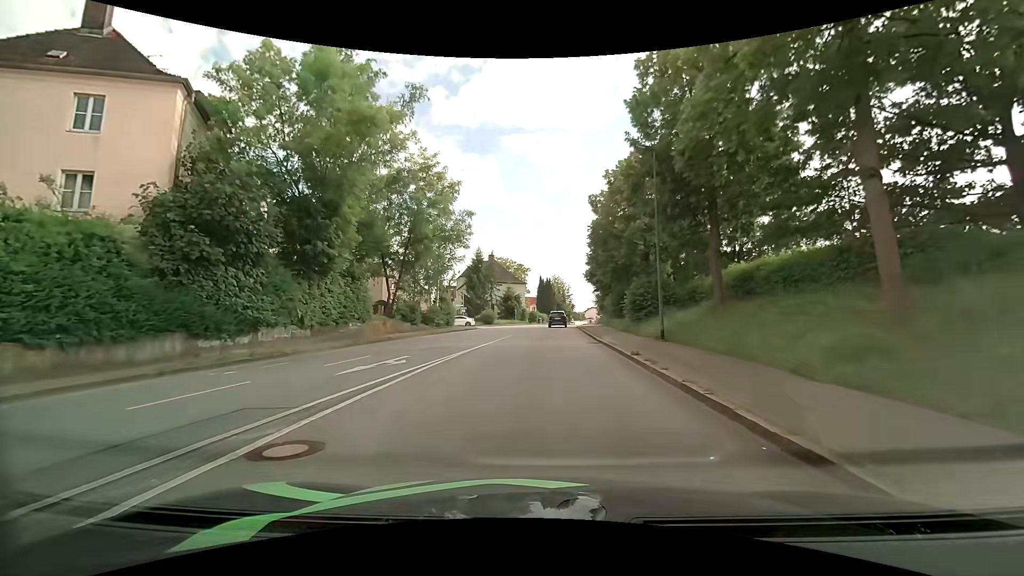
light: Day
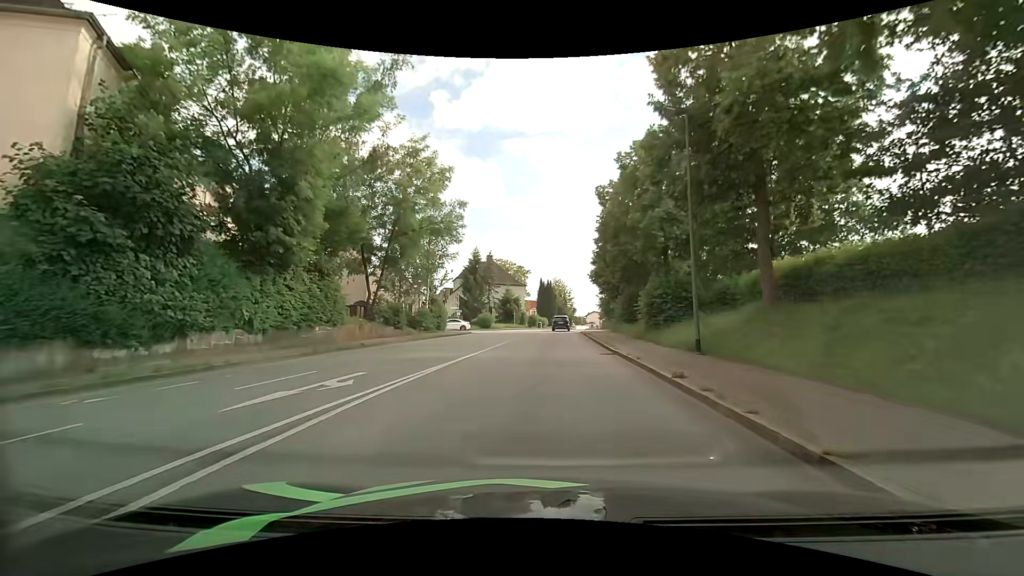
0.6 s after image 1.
(0.0, +4.2) m; +1°
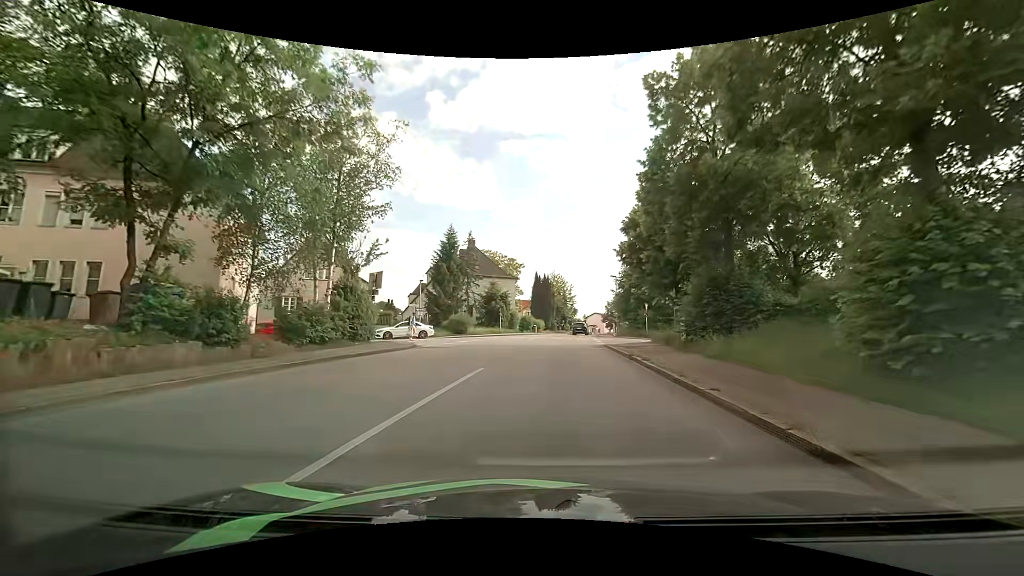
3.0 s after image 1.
(-0.1, +17.8) m; 0°
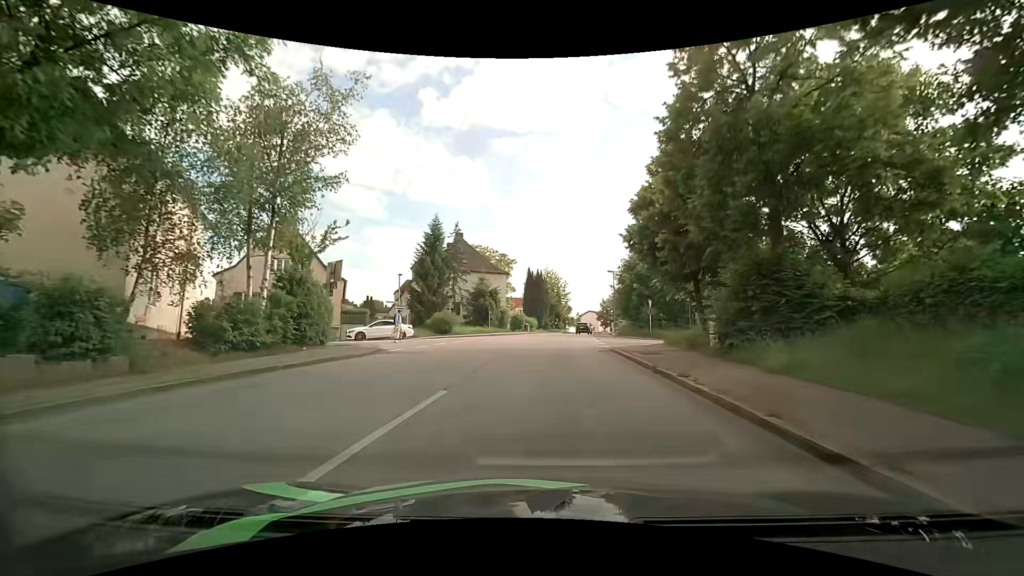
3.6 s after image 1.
(0.0, +4.3) m; +1°
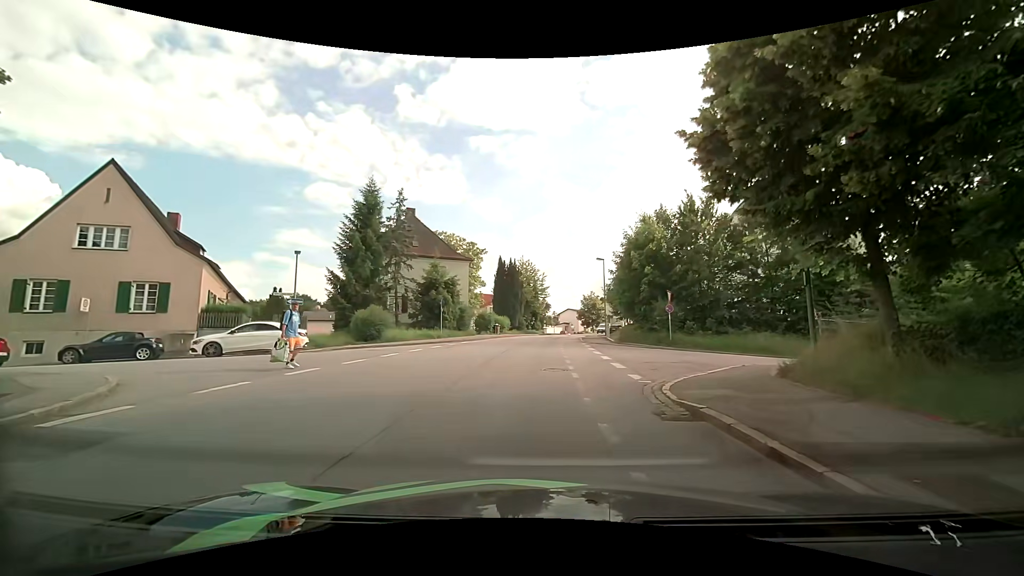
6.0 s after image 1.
(+0.2, +12.7) m; +3°
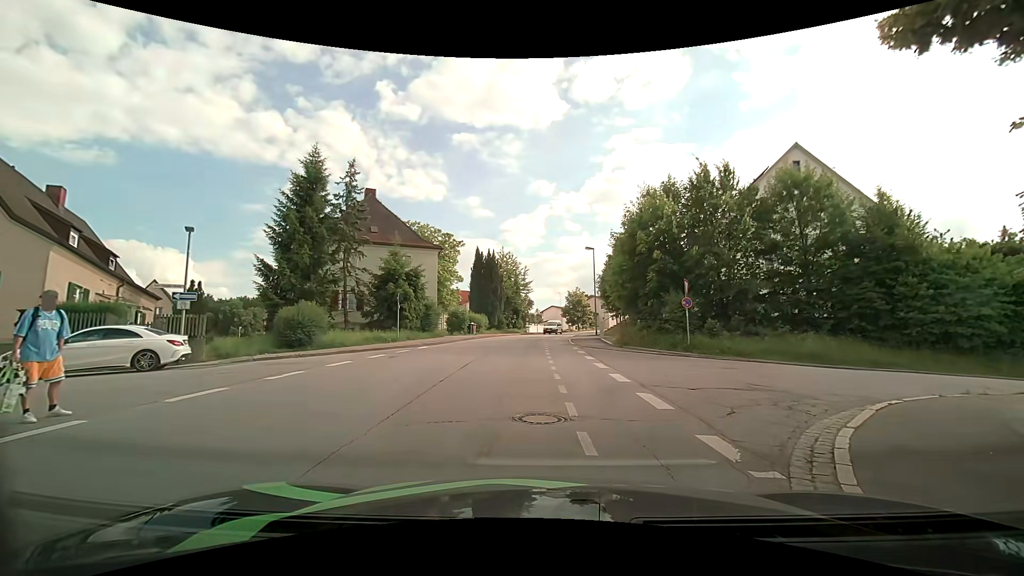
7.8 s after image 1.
(0.0, +6.4) m; 0°
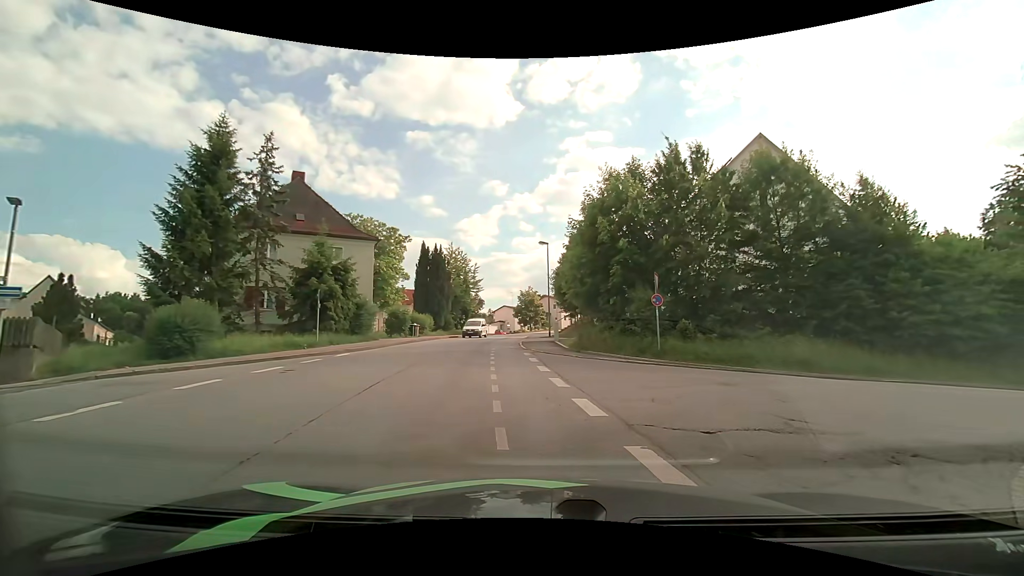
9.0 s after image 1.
(+0.2, +3.8) m; +6°
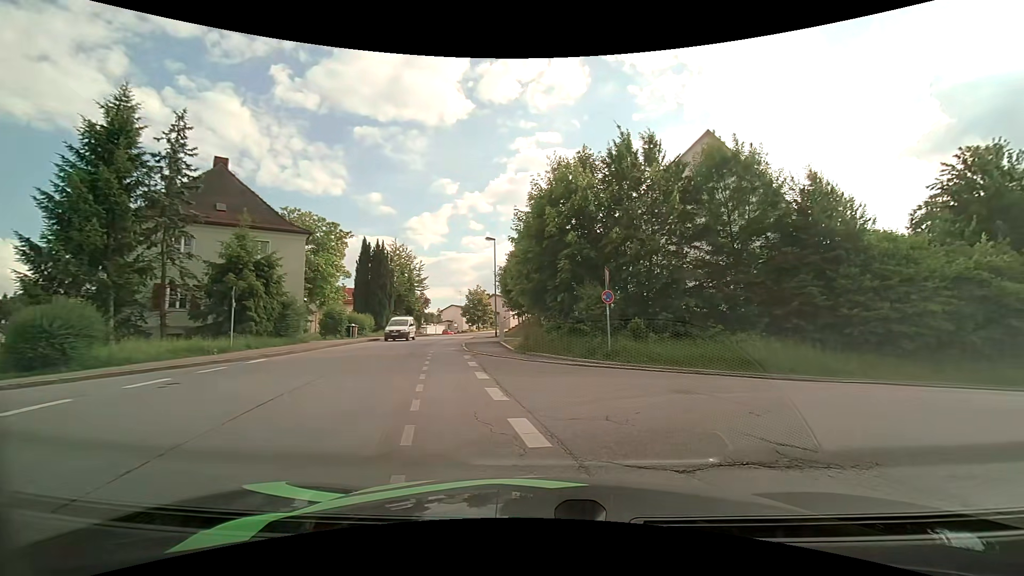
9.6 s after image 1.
(+0.1, +1.8) m; +5°
(+4, +9) (+13, +13) (+23, +15) (+33, +16) (+43, +16) (+53, +15) (+62, +14) (+72, +11) (+82, +9) (+92, +7) m
